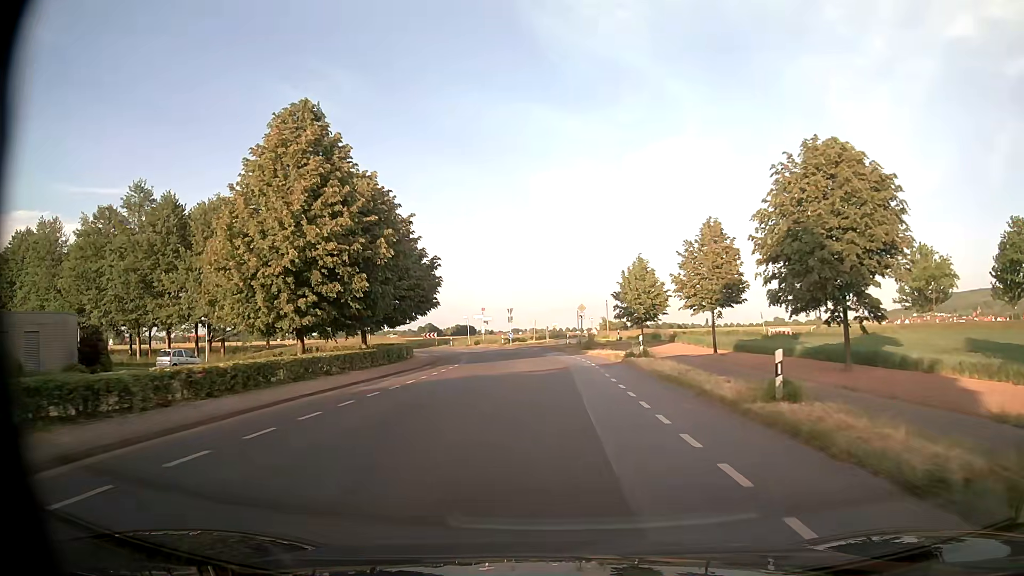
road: unclassified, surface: asphalt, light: Day
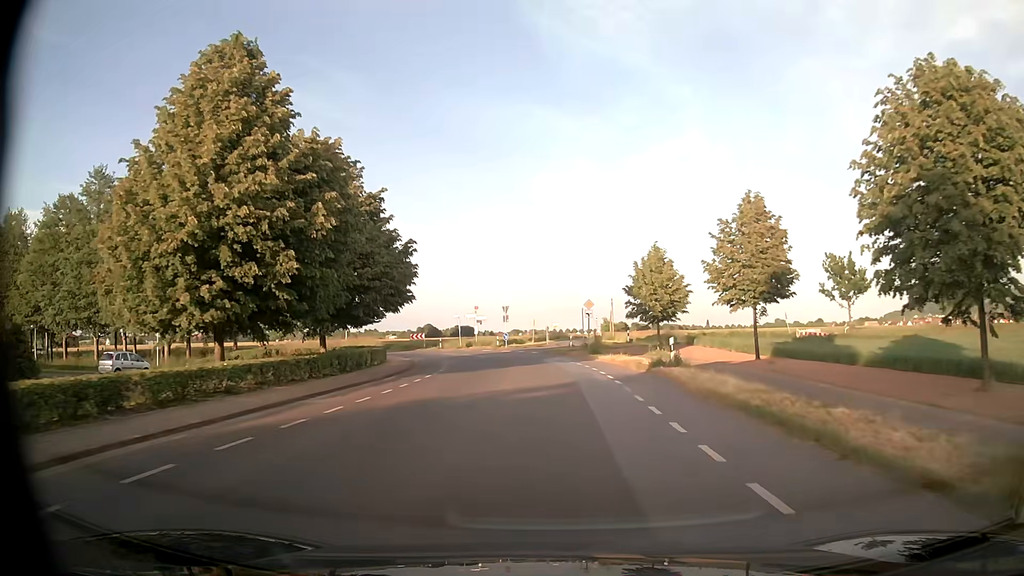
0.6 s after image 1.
(0.0, +7.2) m; +1°
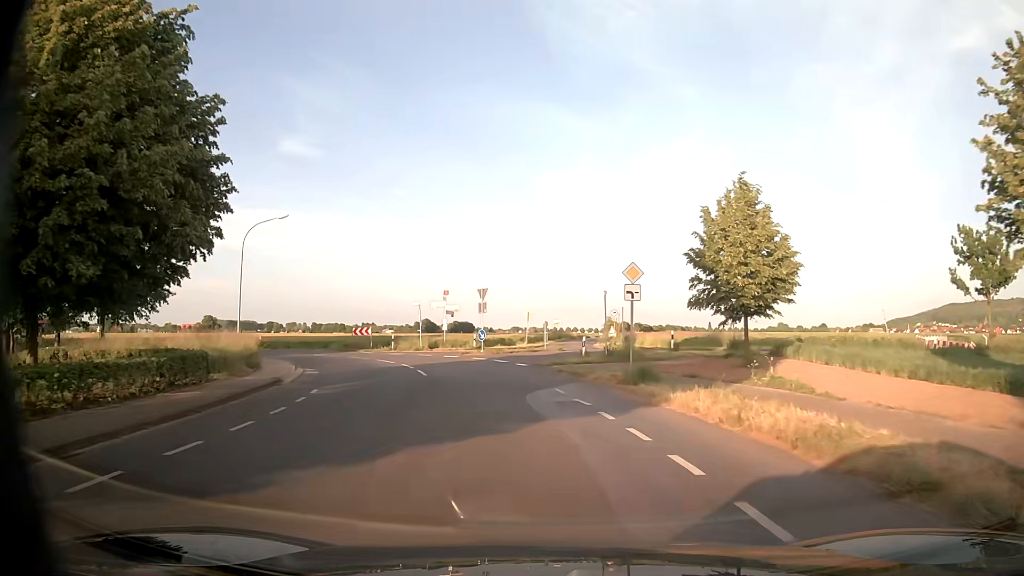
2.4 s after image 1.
(0.0, +19.3) m; 0°
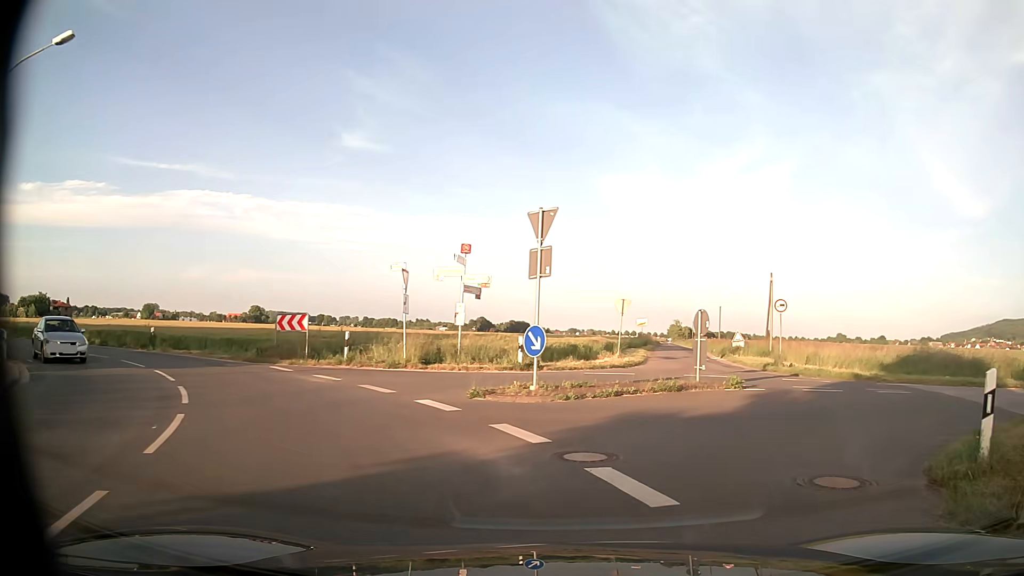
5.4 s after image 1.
(-2.1, +23.5) m; -6°
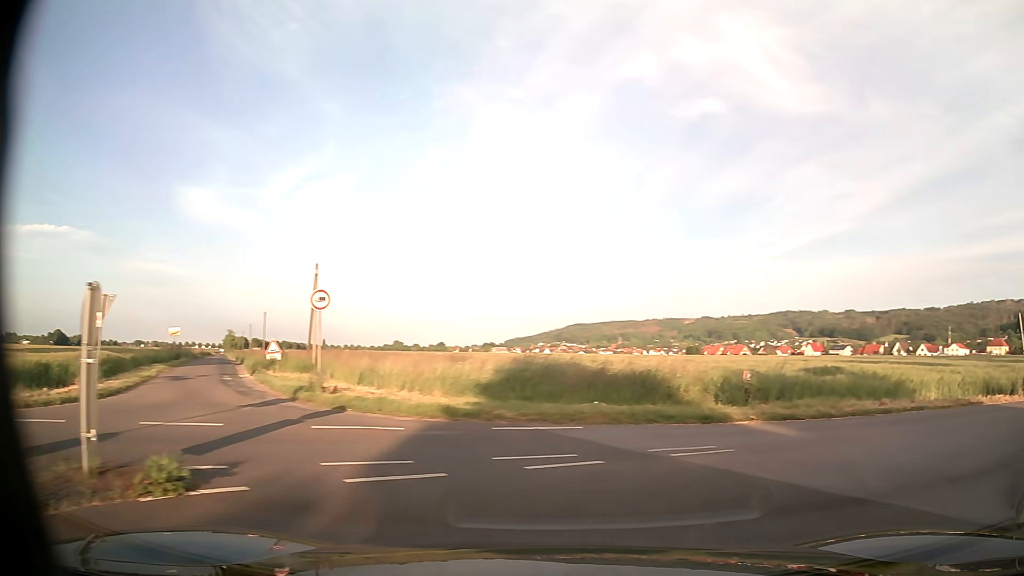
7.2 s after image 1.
(+2.5, +9.3) m; +35°
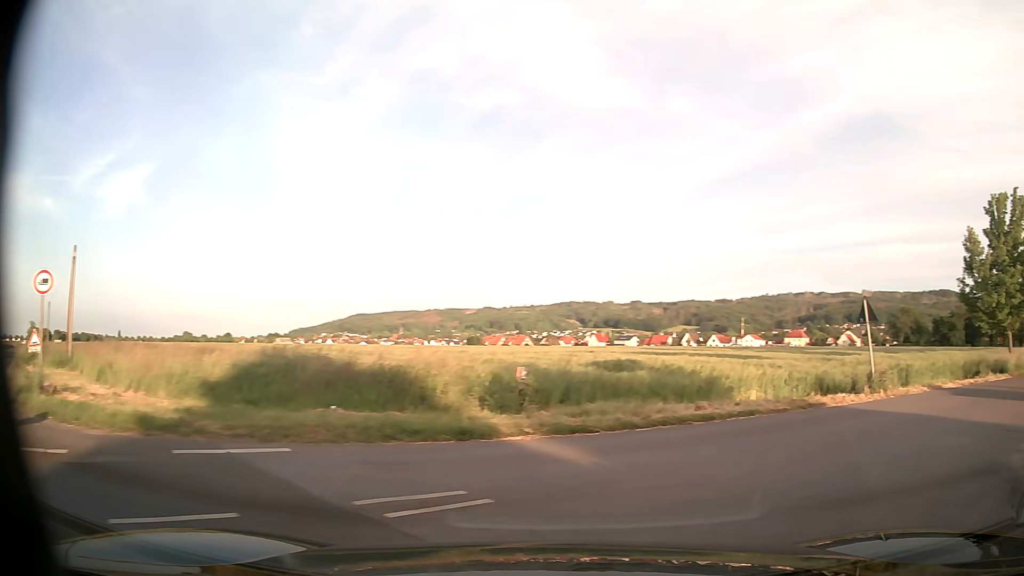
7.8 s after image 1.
(+0.6, +3.4) m; +19°
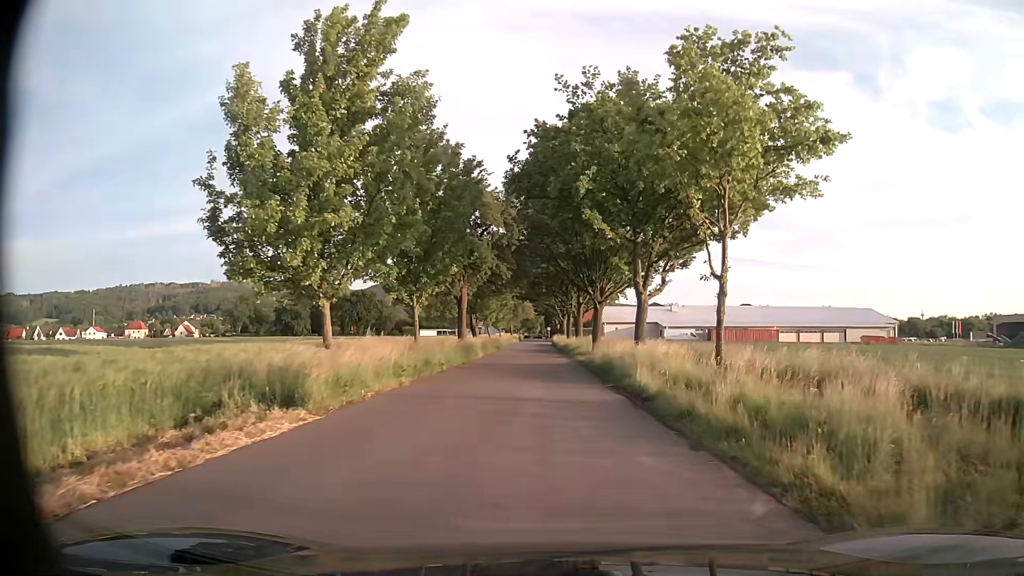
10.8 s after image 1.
(+12.9, +15.7) m; +58°
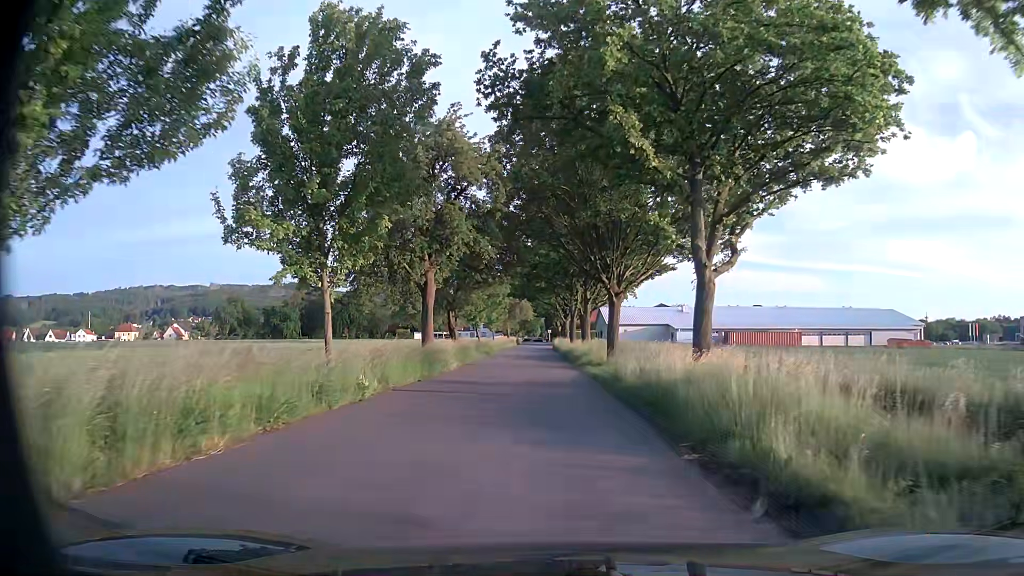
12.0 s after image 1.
(+0.1, +11.0) m; 0°
